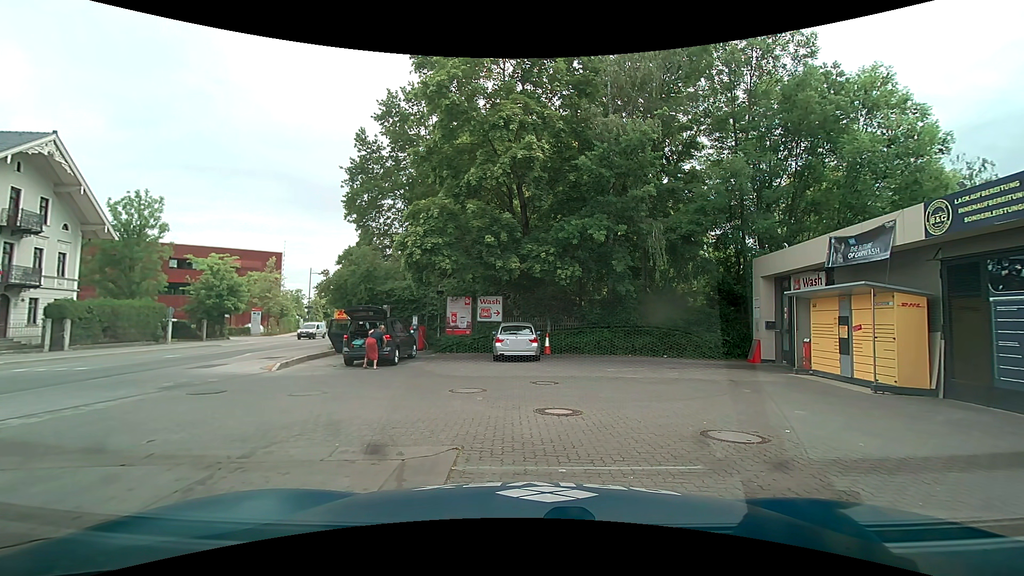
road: secondary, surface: asphalt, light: Day
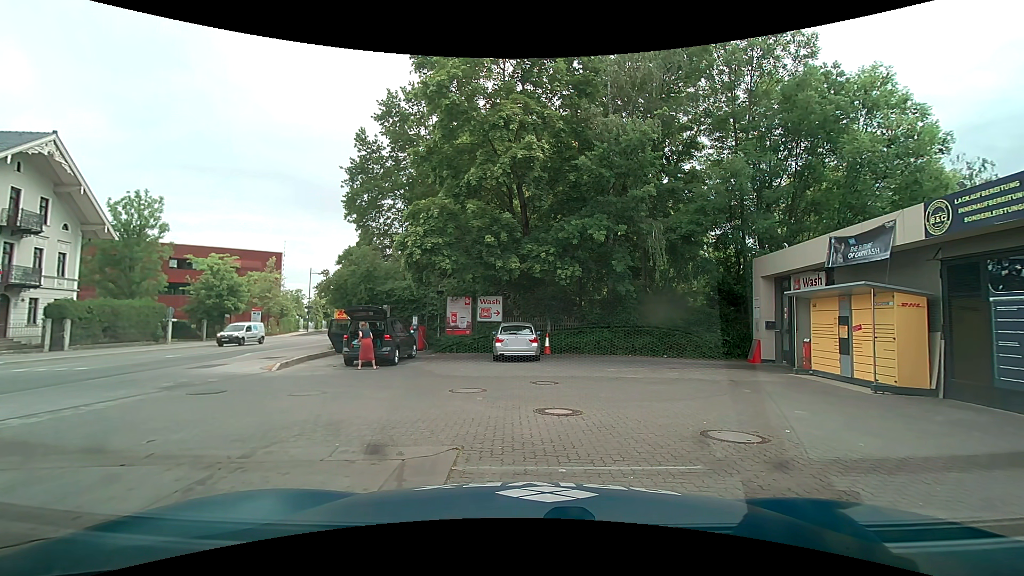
(0.0, 0.0) m; 0°
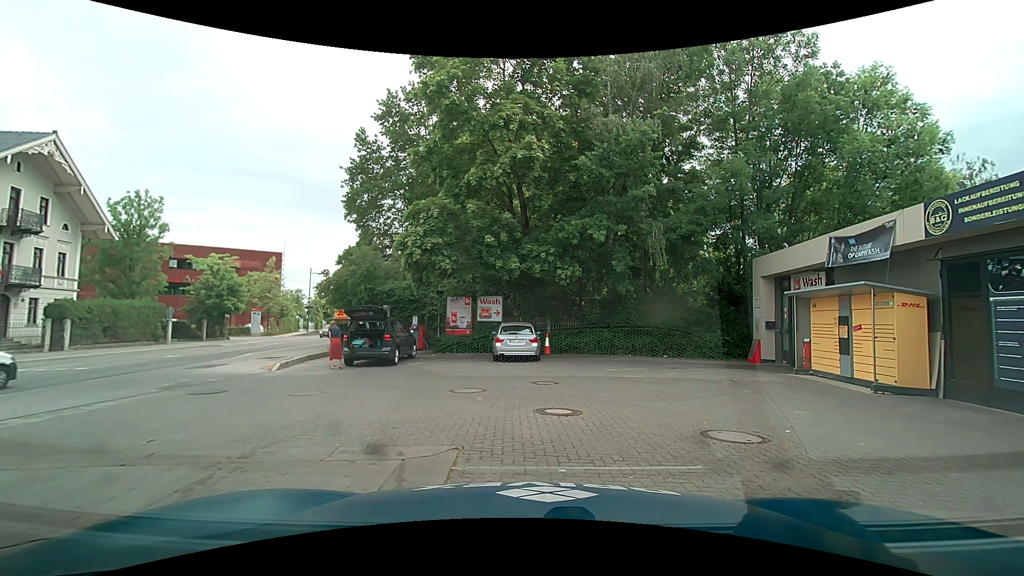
(0.0, 0.0) m; 0°
